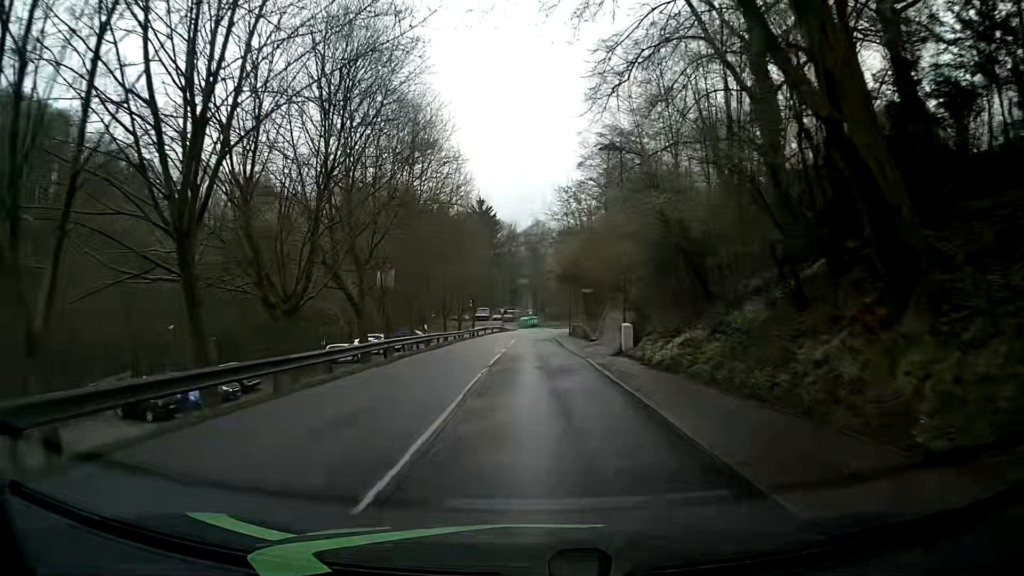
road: tertiary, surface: asphalt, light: Day
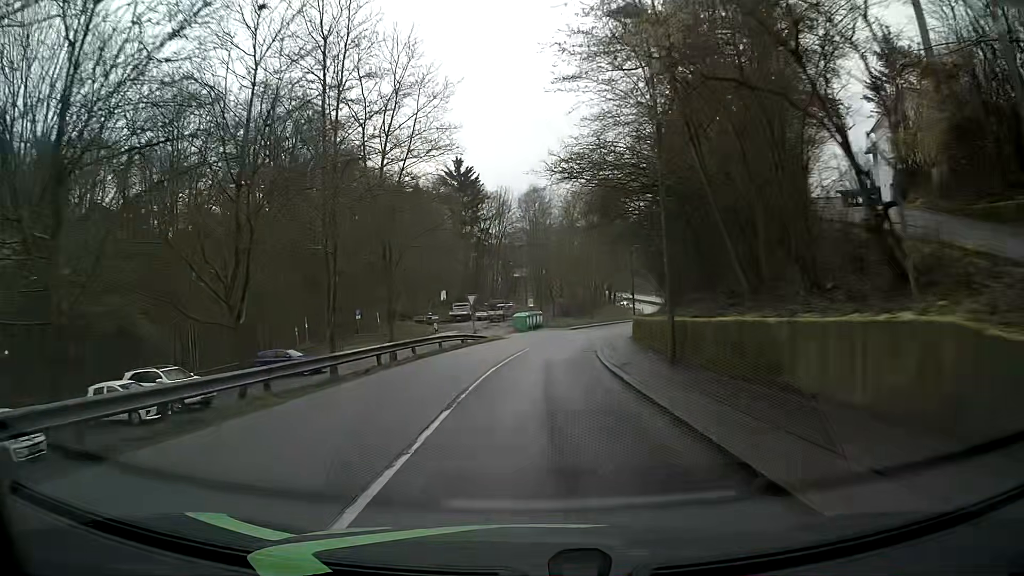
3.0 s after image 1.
(+0.2, +39.9) m; 0°
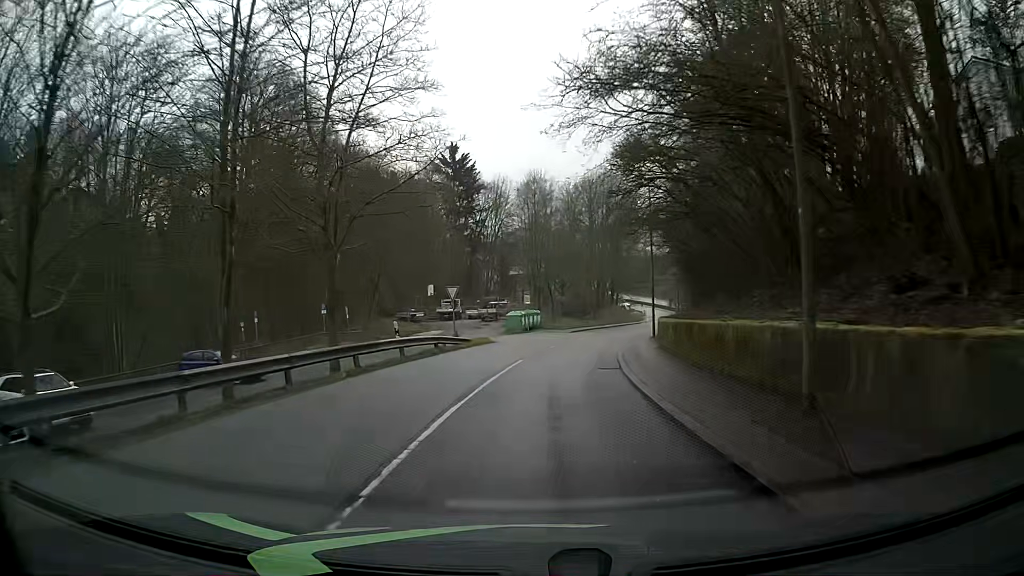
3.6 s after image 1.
(0.0, +7.9) m; 0°
(0, +10) (+1, +20) (+2, +30) (+4, +40) (+7, +49) (+9, +59) (+12, +69) (+15, +78) (+17, +88) (+20, +98) m
